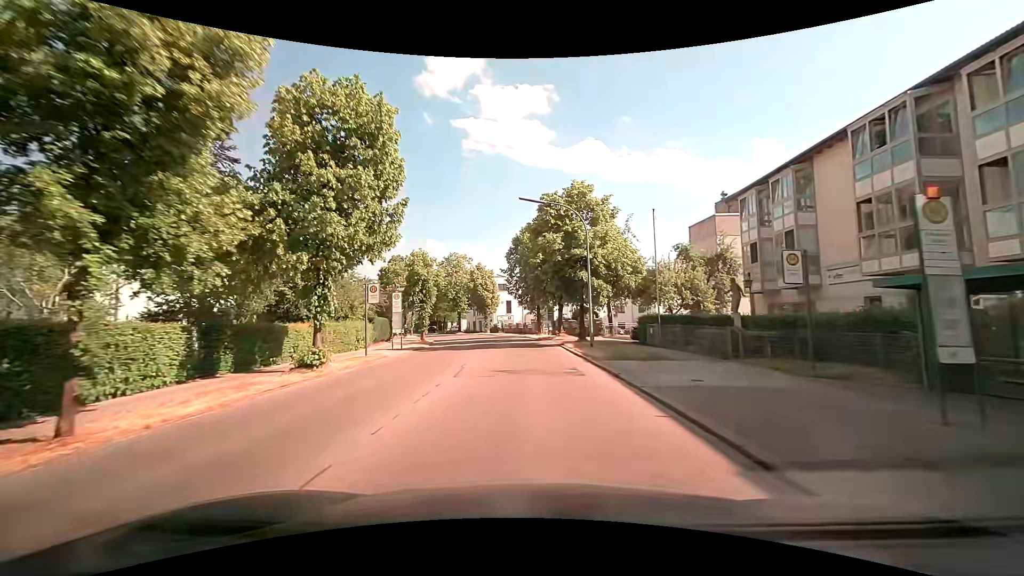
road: tertiary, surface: asphalt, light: Day
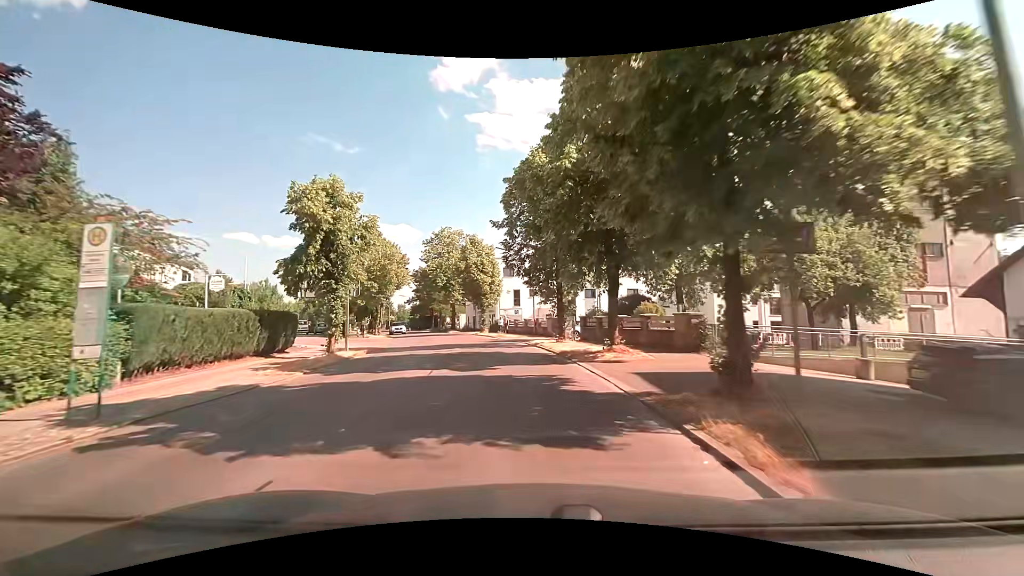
(-0.2, +20.4) m; -2°
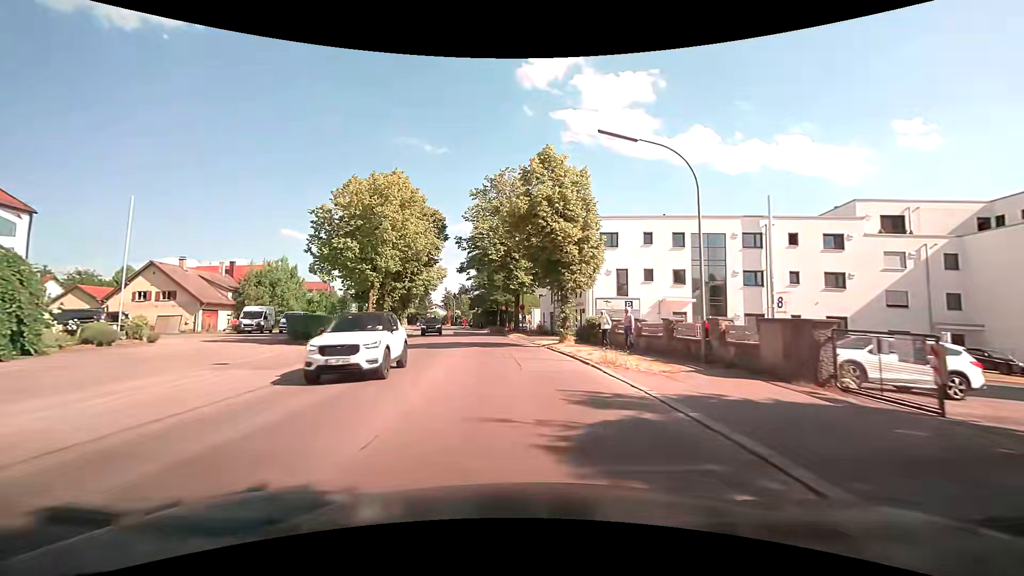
(-2.1, +25.6) m; -10°
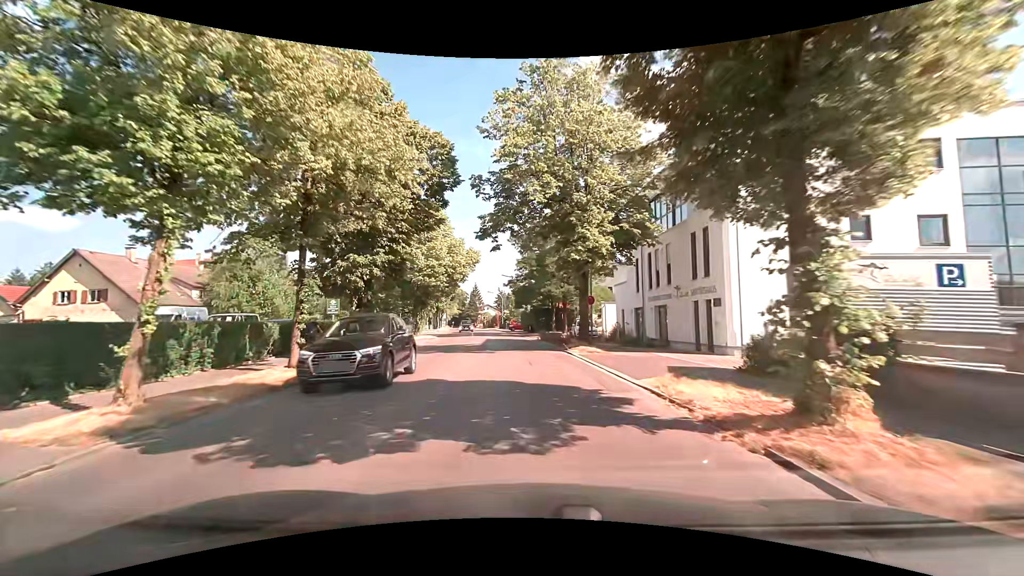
(-0.7, +18.9) m; -6°
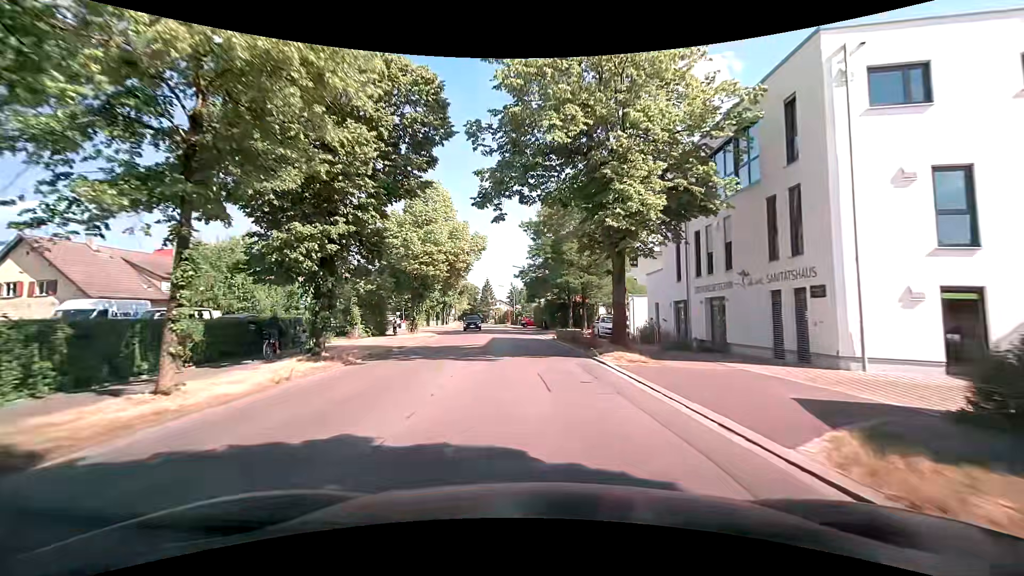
(-0.1, +6.1) m; -2°
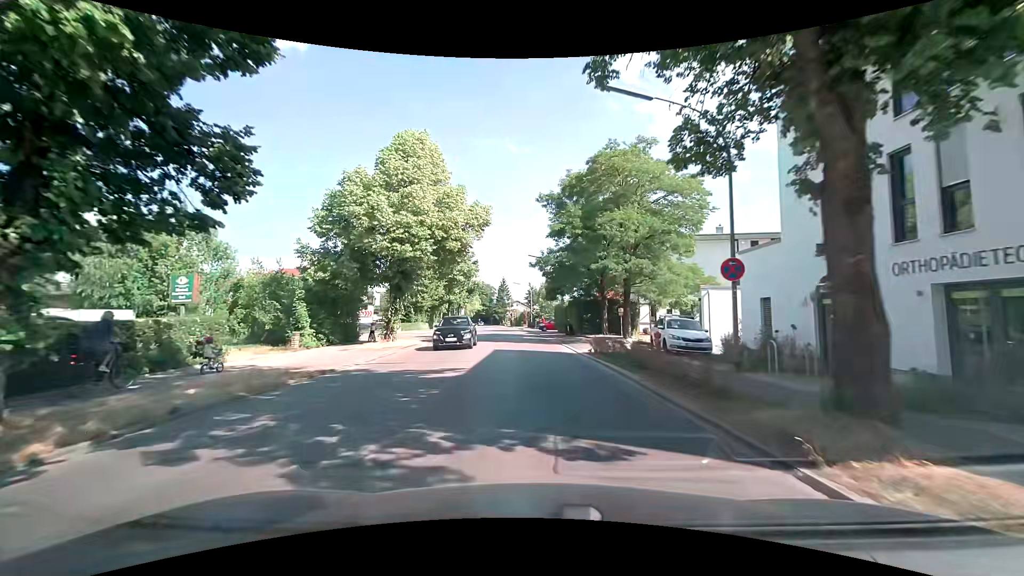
(-0.2, +11.7) m; -3°
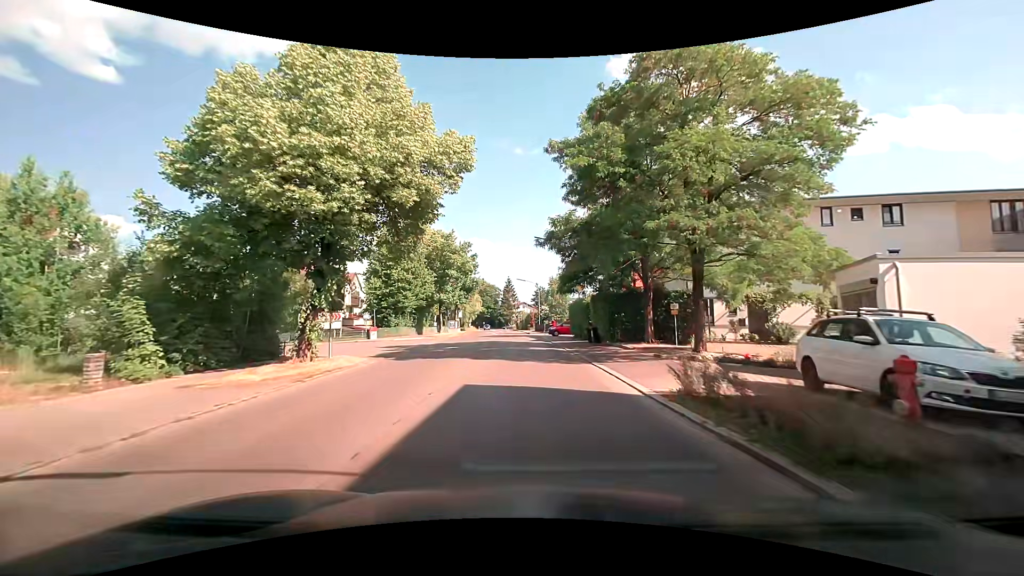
(0.0, +11.7) m; +1°
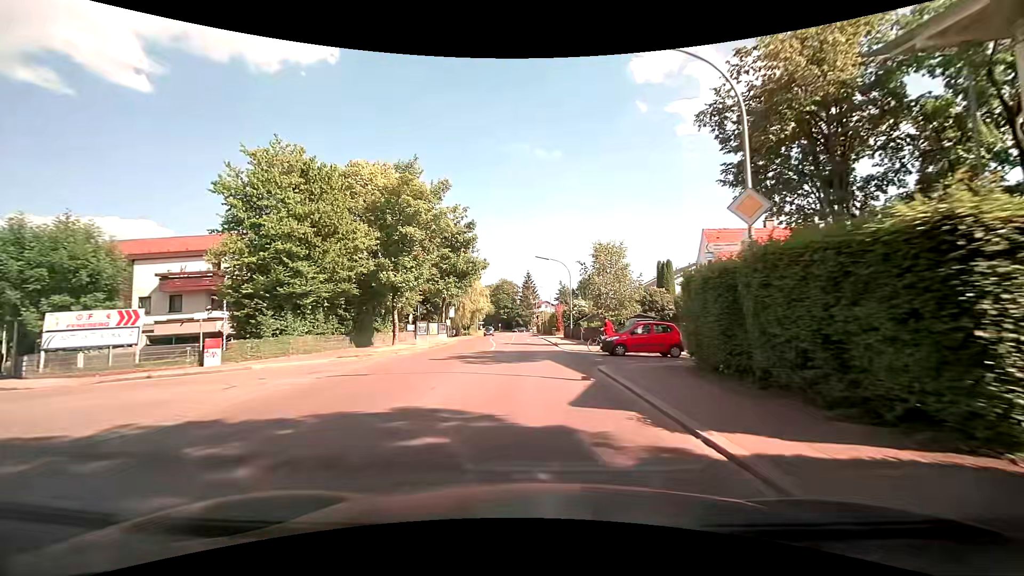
(-0.9, +26.4) m; -3°
(0, +10) (0, +20) (-1, +30) (-1, +40) (-2, +50) (-2, +60) (-2, +70) (-3, +80) (-3, +90) (-4, +100) m
